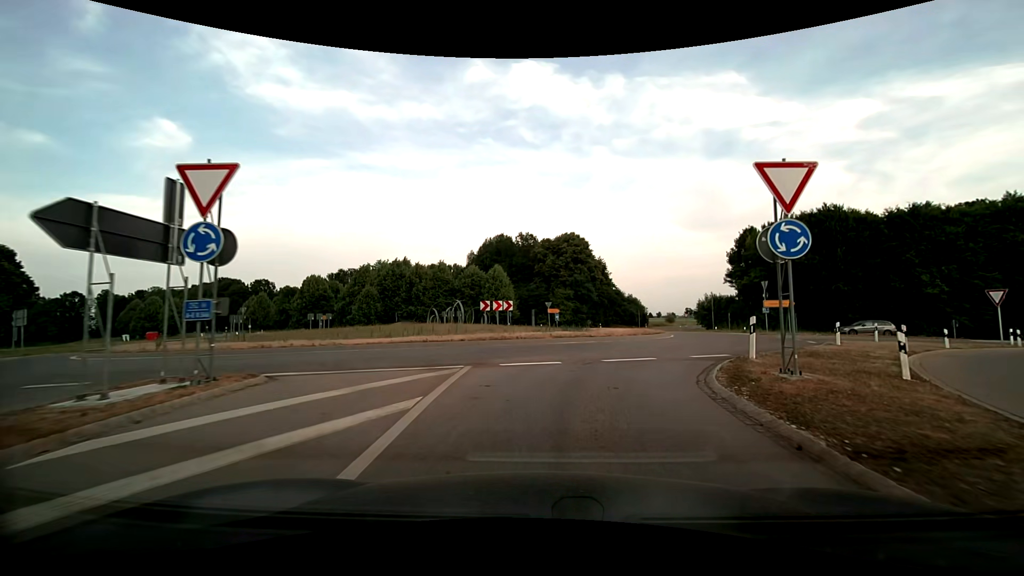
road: motorway_link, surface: asphalt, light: Day
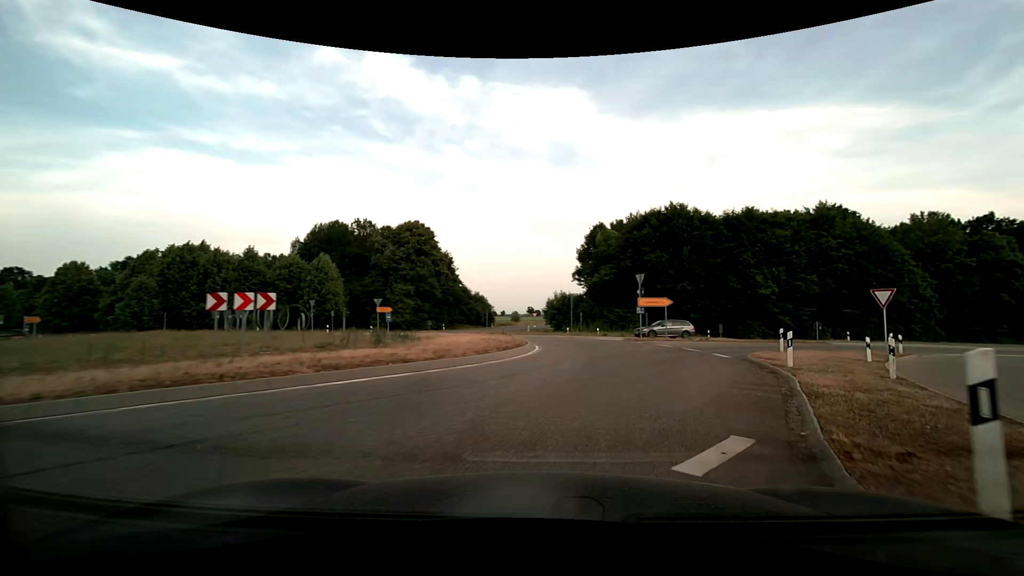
(+1.2, +11.0) m; +15°
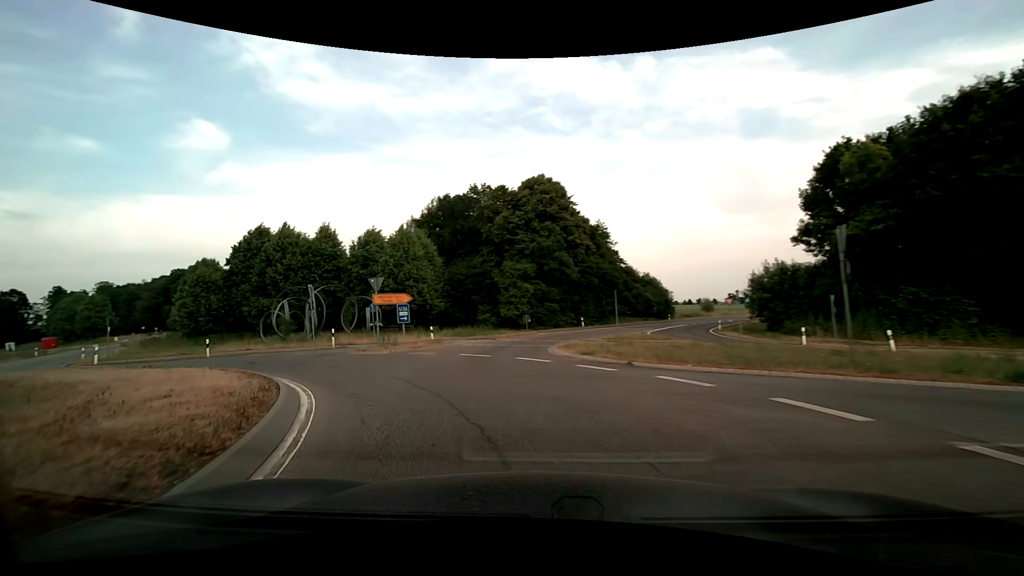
(+2.5, +27.8) m; -18°
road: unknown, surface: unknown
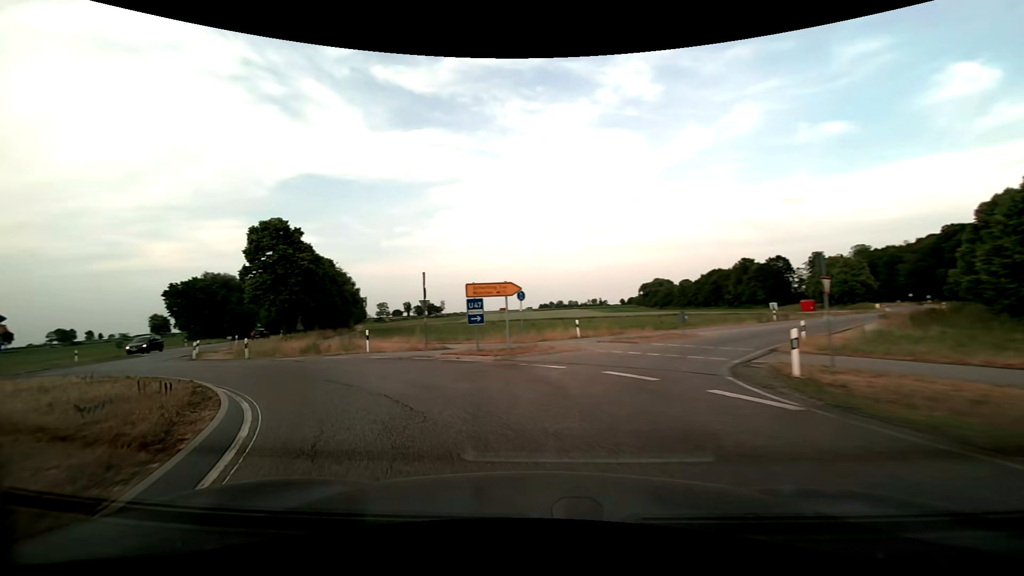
(-15.6, +20.7) m; -76°
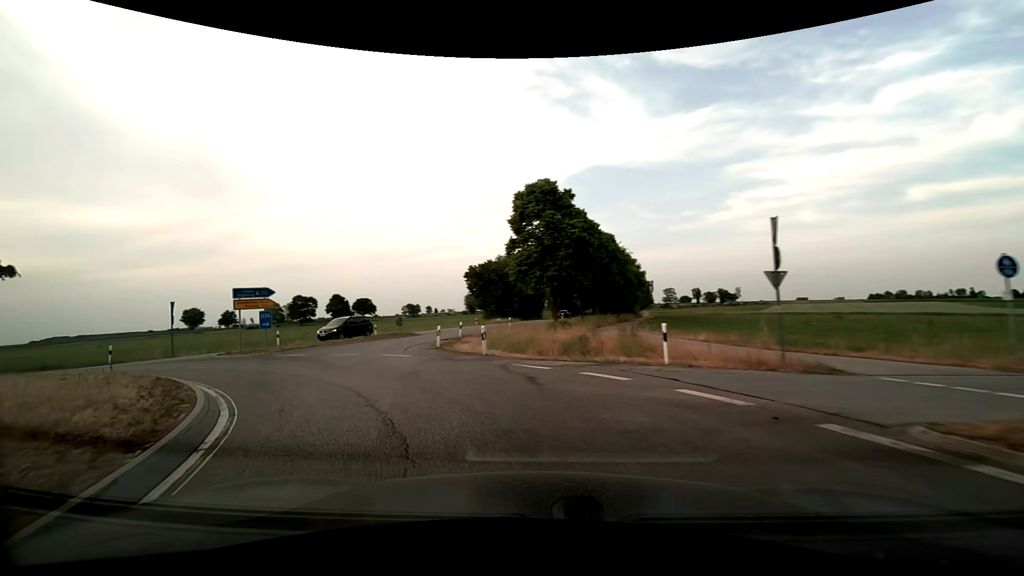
(-2.9, +11.0) m; -32°
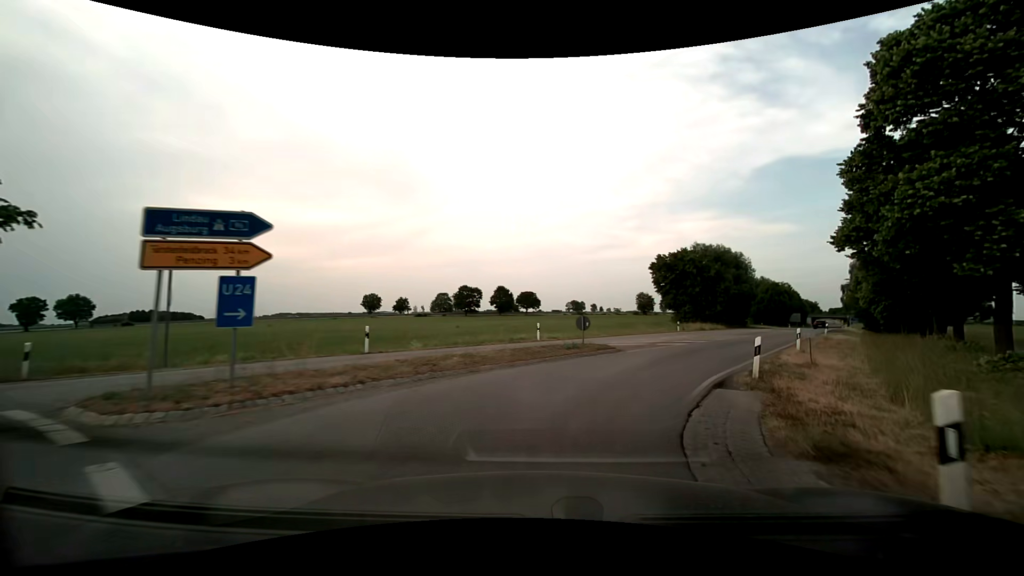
(-5.3, +18.2) m; -19°
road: secondary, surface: asphalt
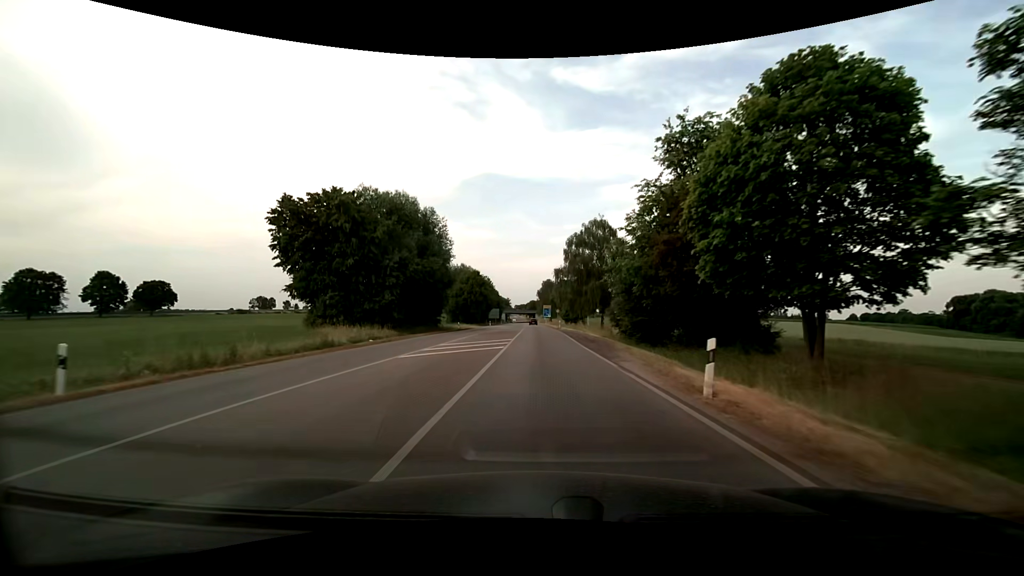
(+16.3, +38.8) m; +32°
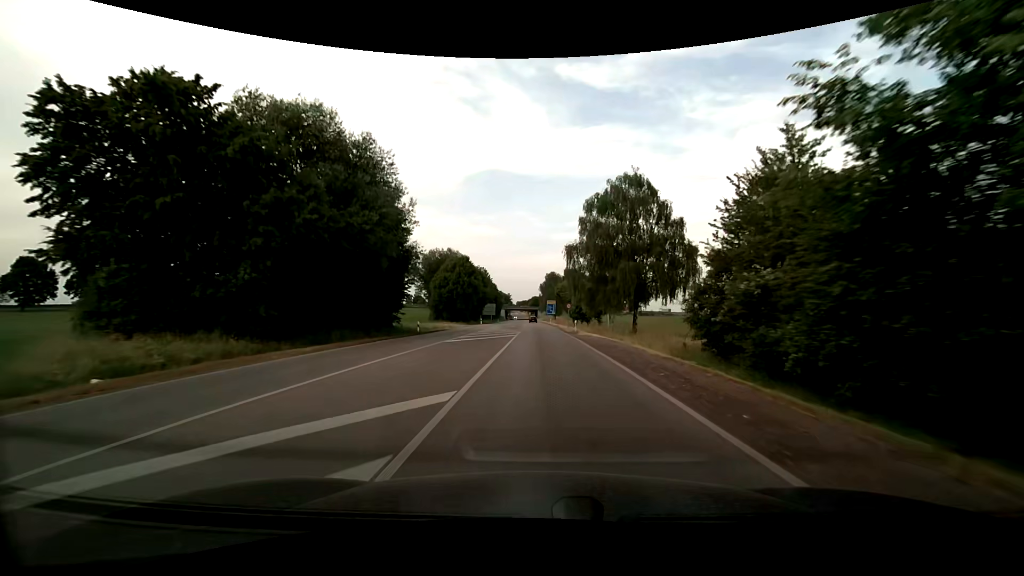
(-0.2, +21.5) m; -1°
(0, +10) (0, +20) (0, +30) (0, +40) (0, +50) (0, +60) (0, +70) (0, +80) (0, +90) (0, +100) m
